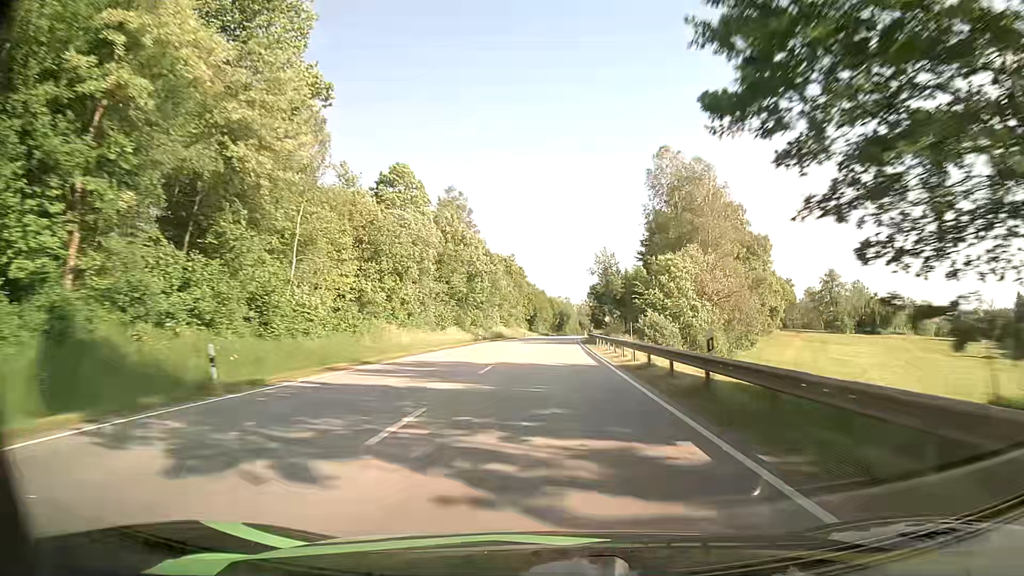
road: primary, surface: asphalt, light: Day
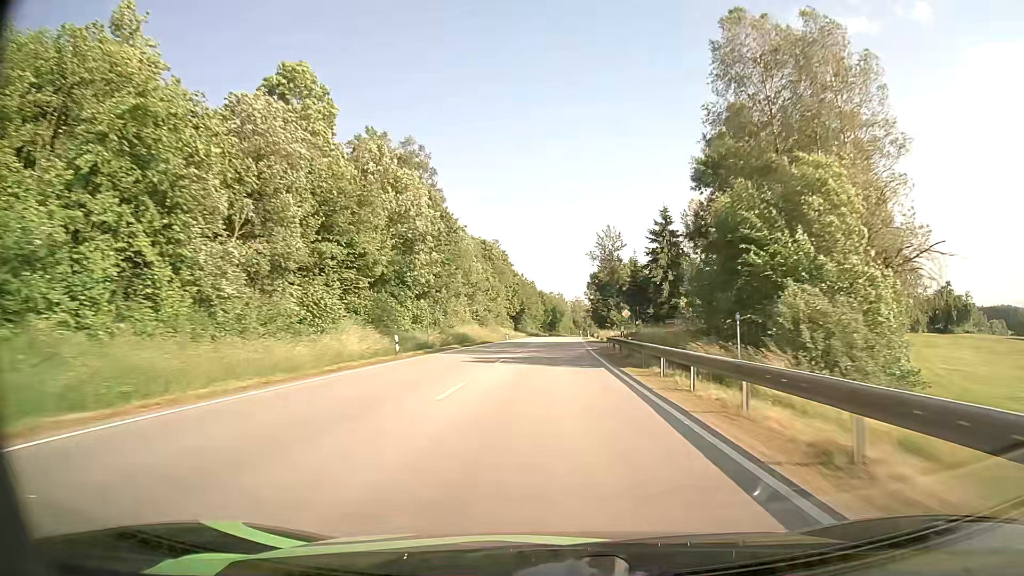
(+0.3, +30.8) m; +1°
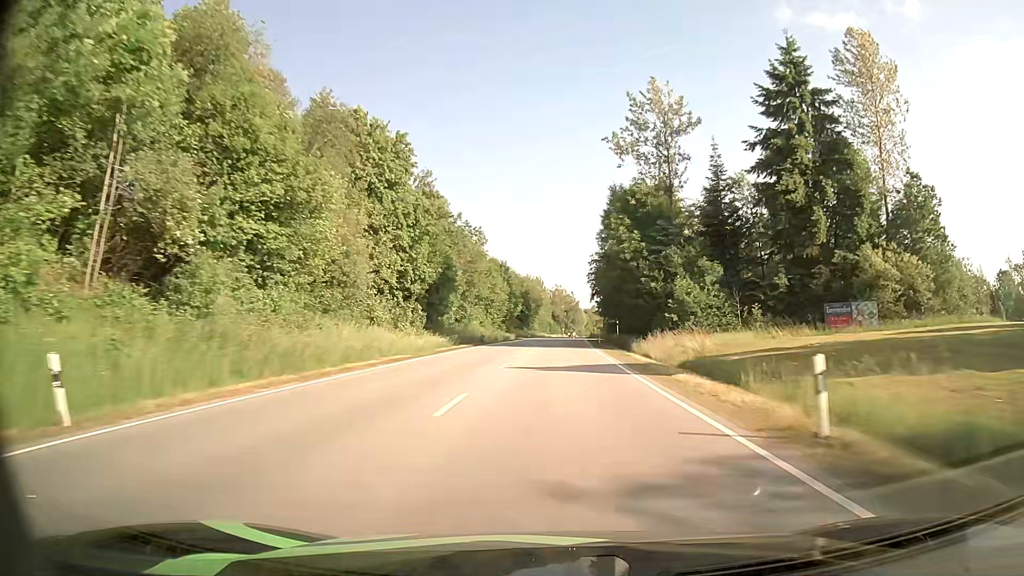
(+1.3, +74.5) m; +2°
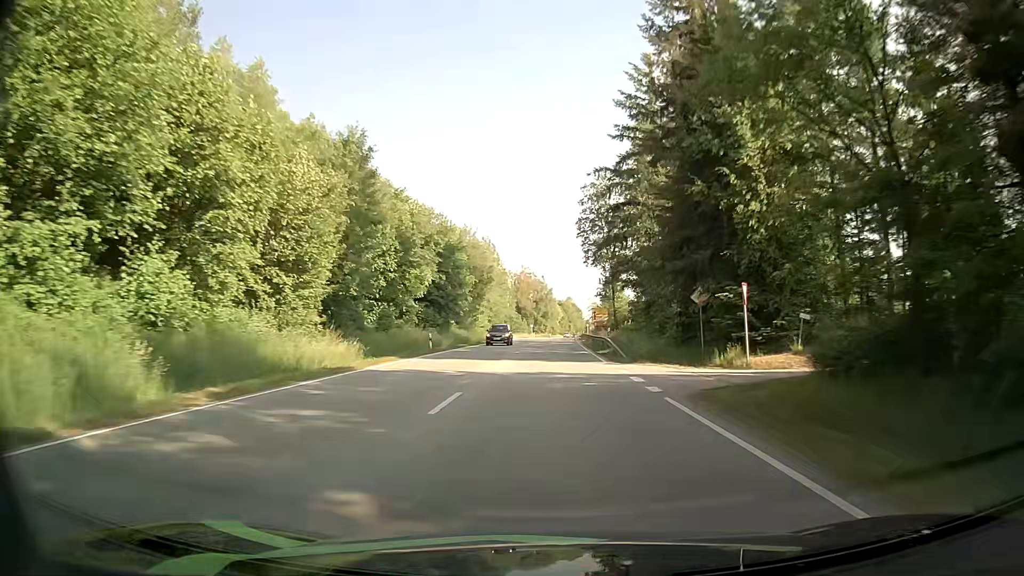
(+1.6, +71.5) m; +2°
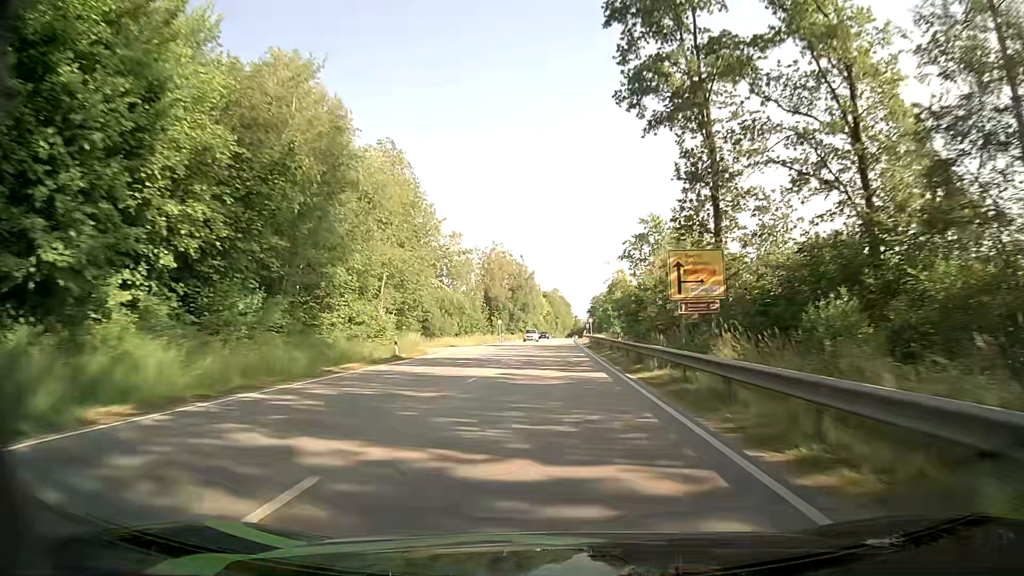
(+1.1, +55.5) m; +2°
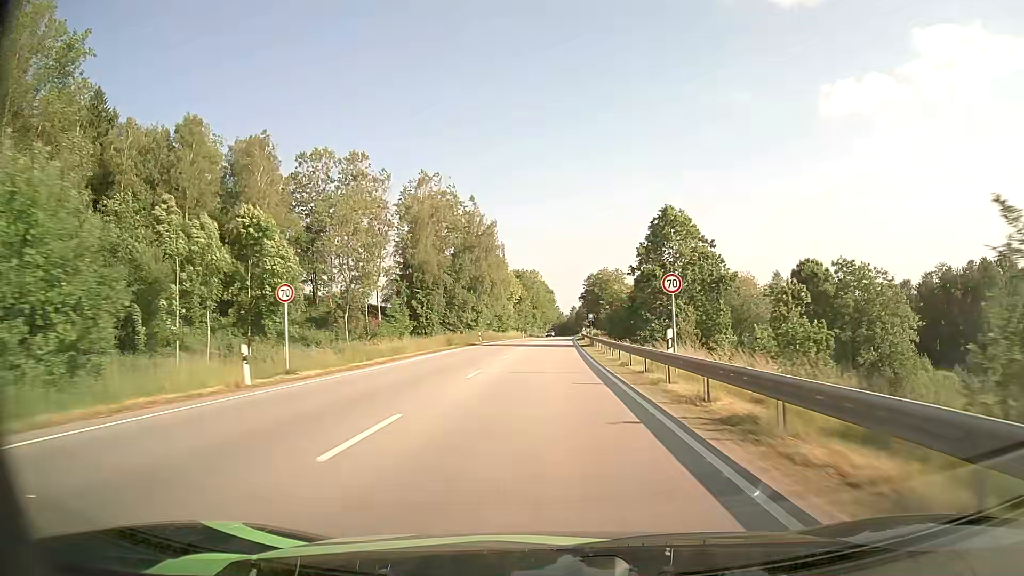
(+1.3, +67.7) m; +2°
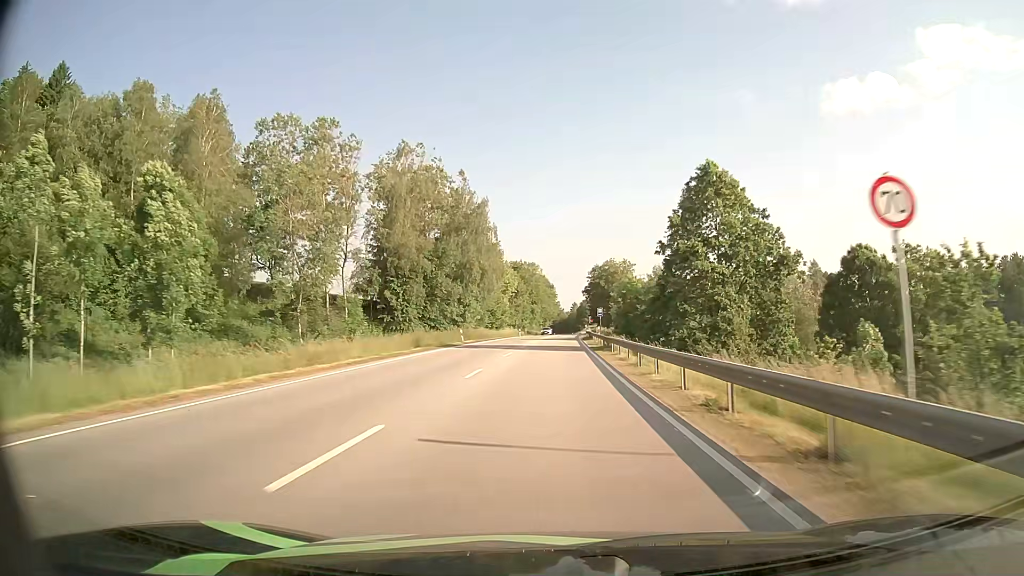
(0.0, +13.3) m; 0°
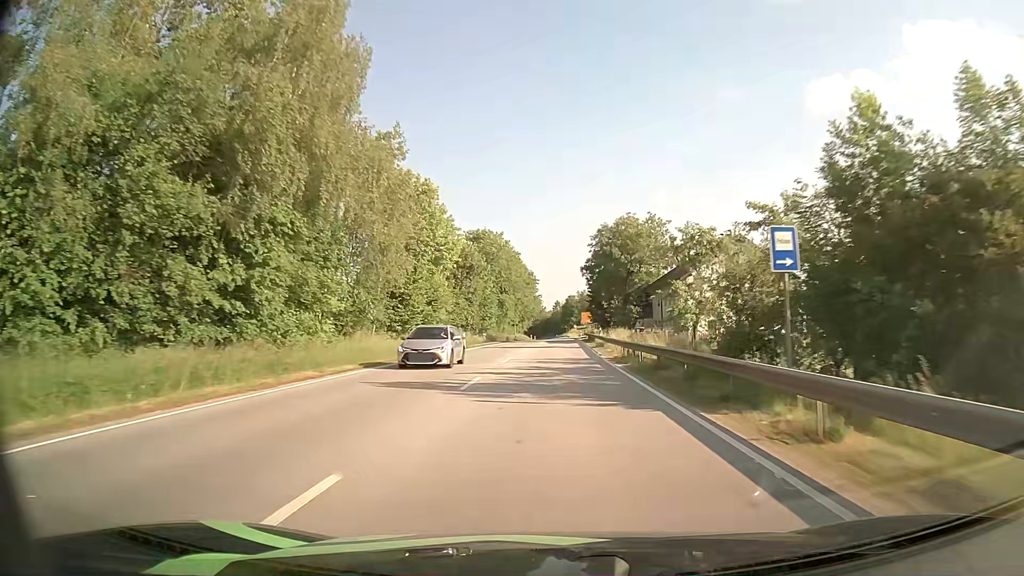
(+0.5, +51.0) m; +2°
(0, +10) (0, +20) (0, +30) (0, +40) (0, +50) (+1, +60) (+1, +70) (+1, +80) (+1, +90) (+2, +100) m
